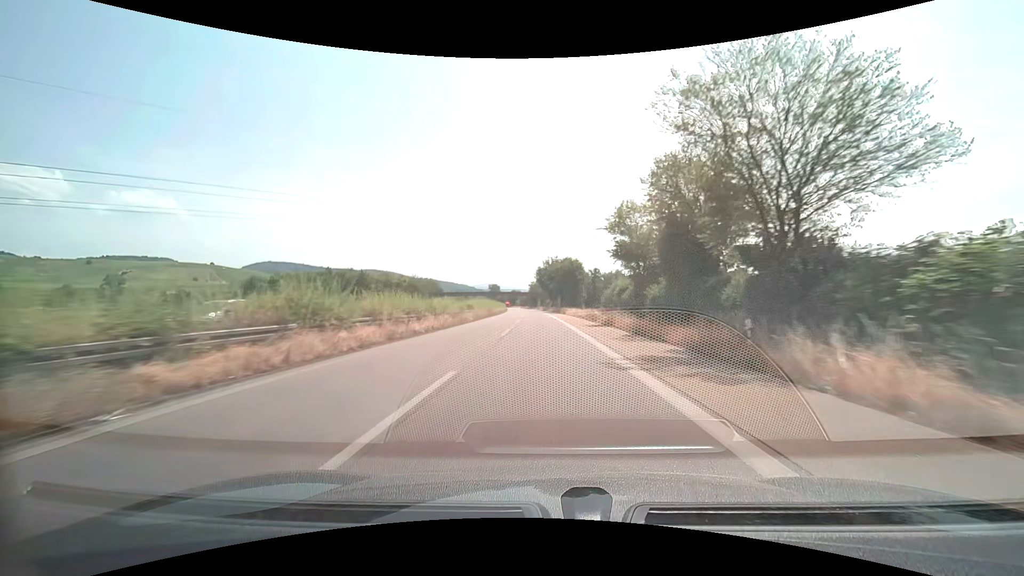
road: trunk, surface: asphalt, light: Day
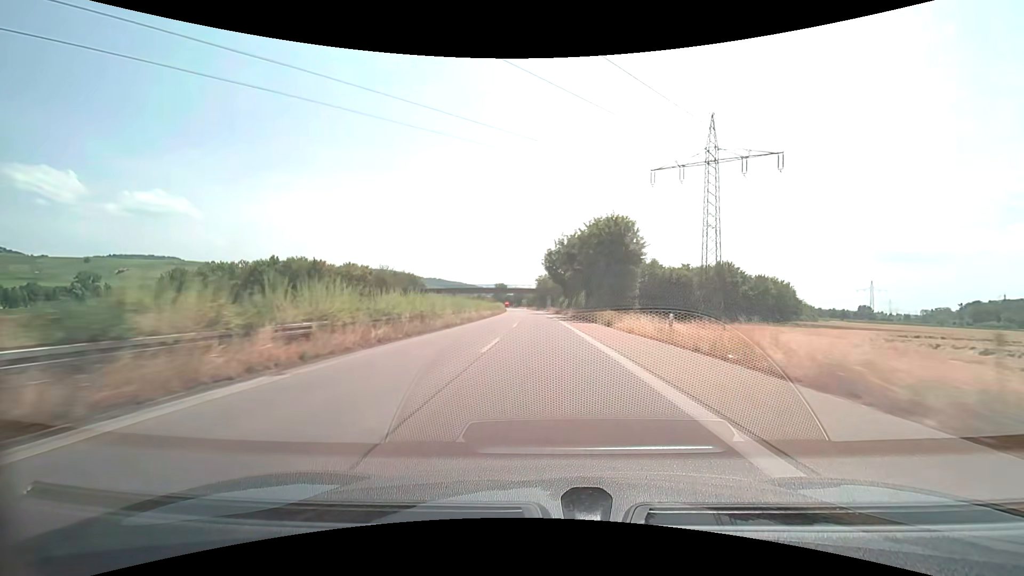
(-0.4, +43.7) m; -1°
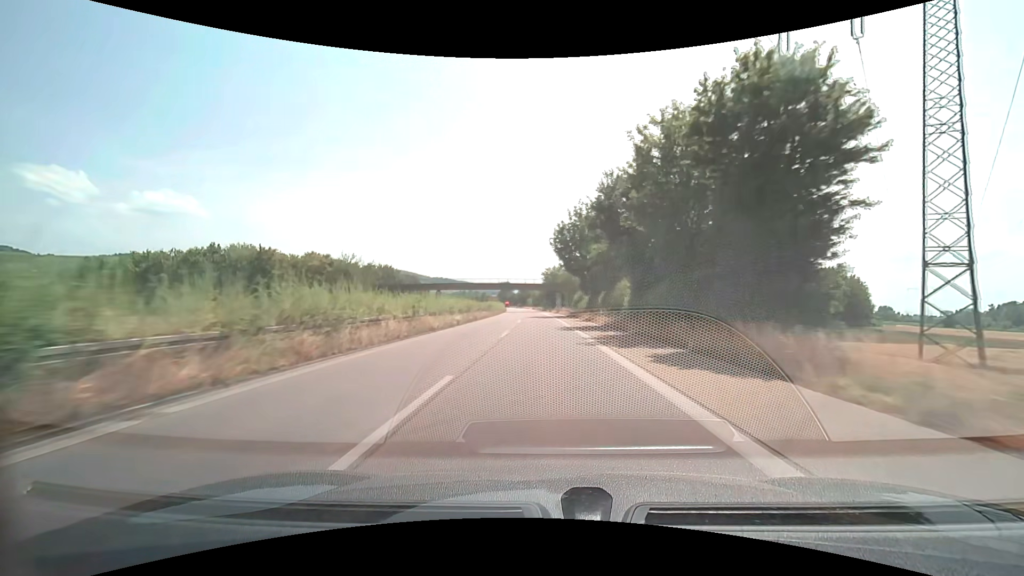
(-0.2, +29.0) m; -1°
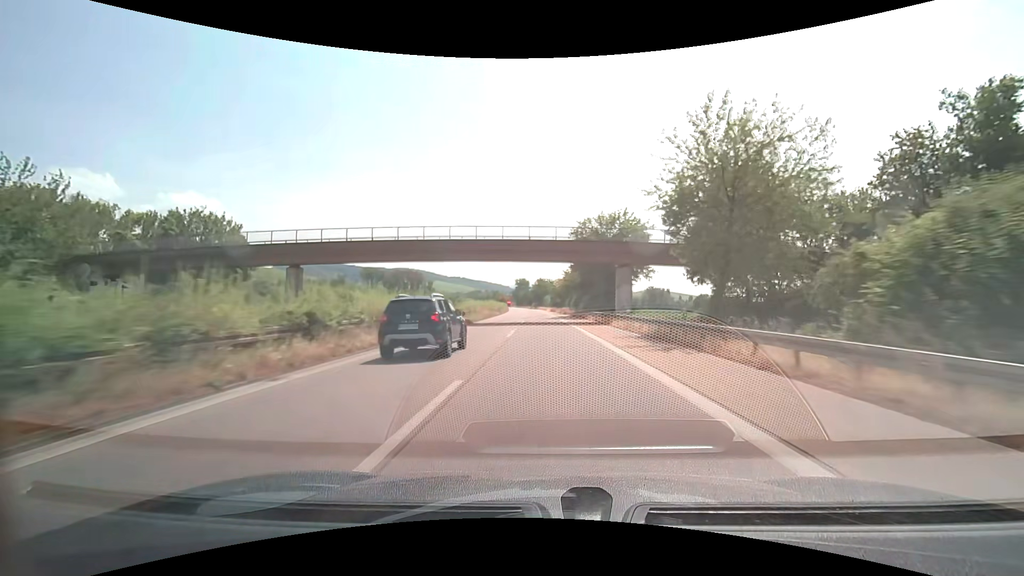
(-1.6, +72.4) m; -2°
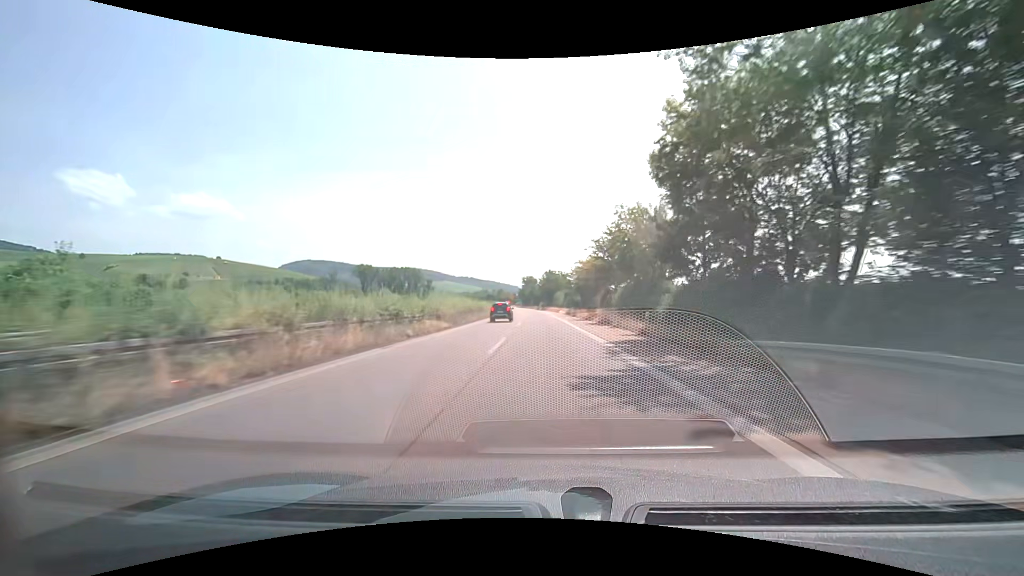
(-0.5, +43.4) m; -1°
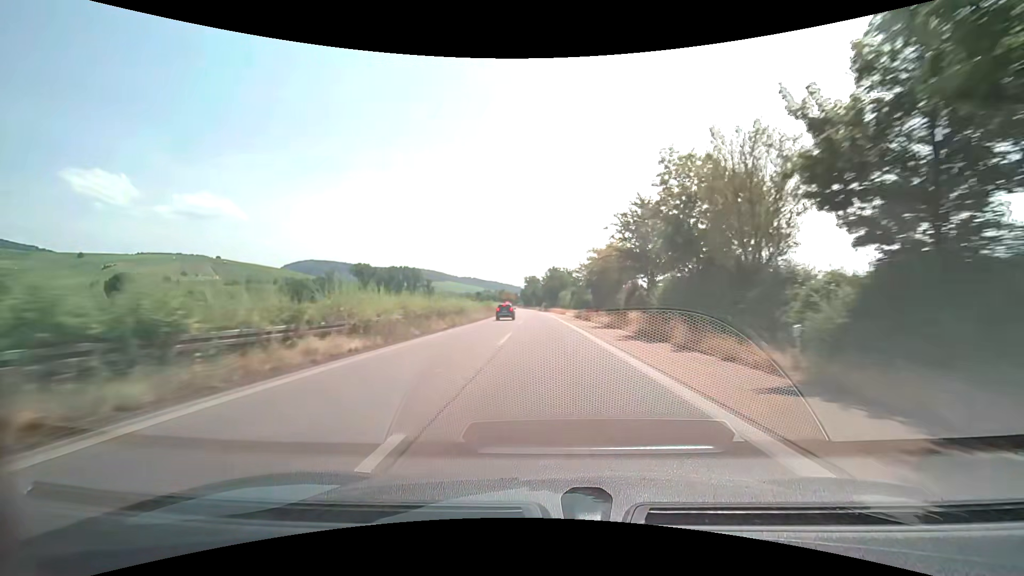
(+0.1, +14.4) m; 0°
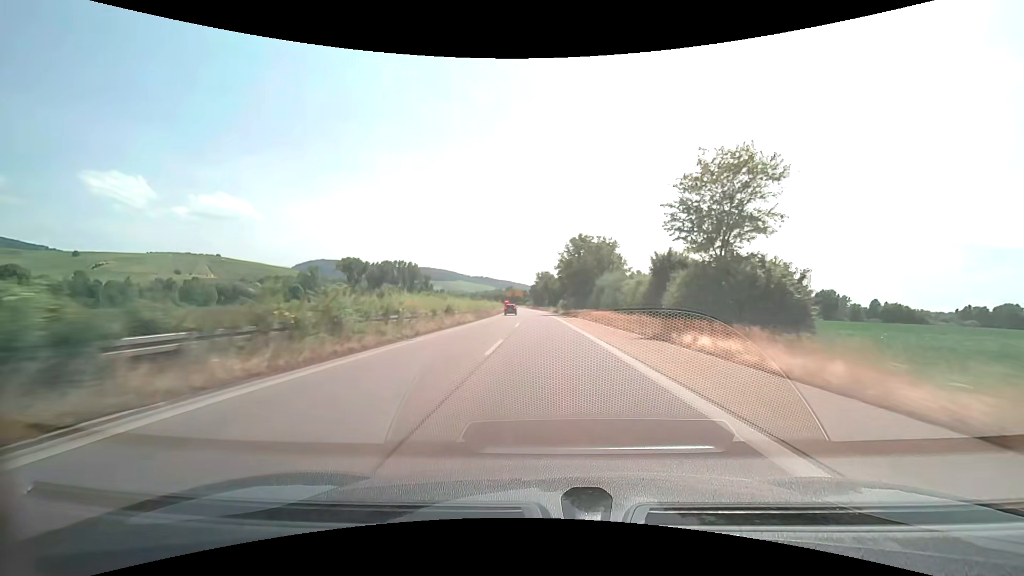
(-1.4, +57.6) m; -2°
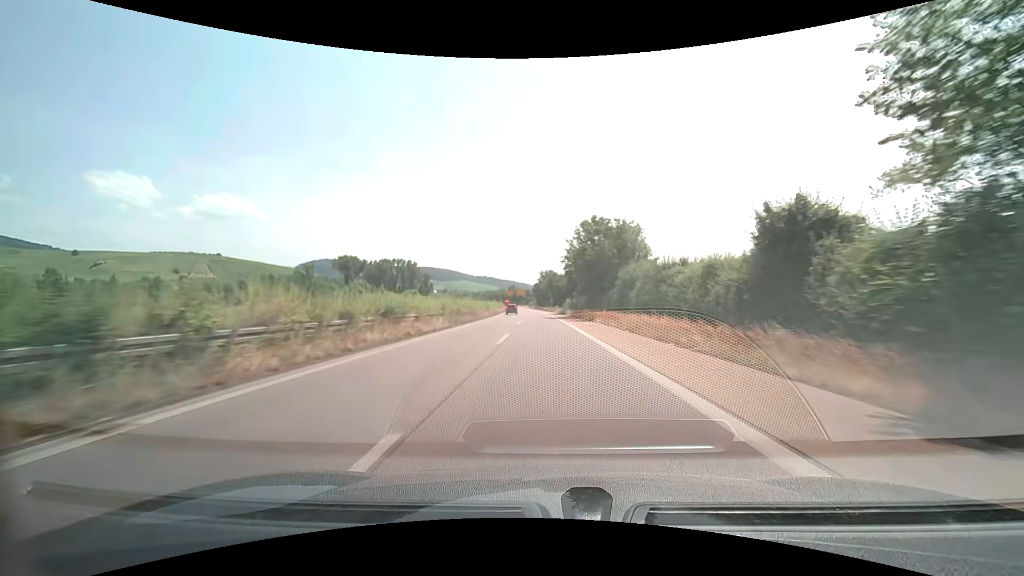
(0.0, +14.4) m; 0°
(0, +10) (0, +20) (0, +30) (0, +40) (-1, +50) (-1, +60) (-1, +70) (-2, +80) (-2, +90) (-2, +100) m
